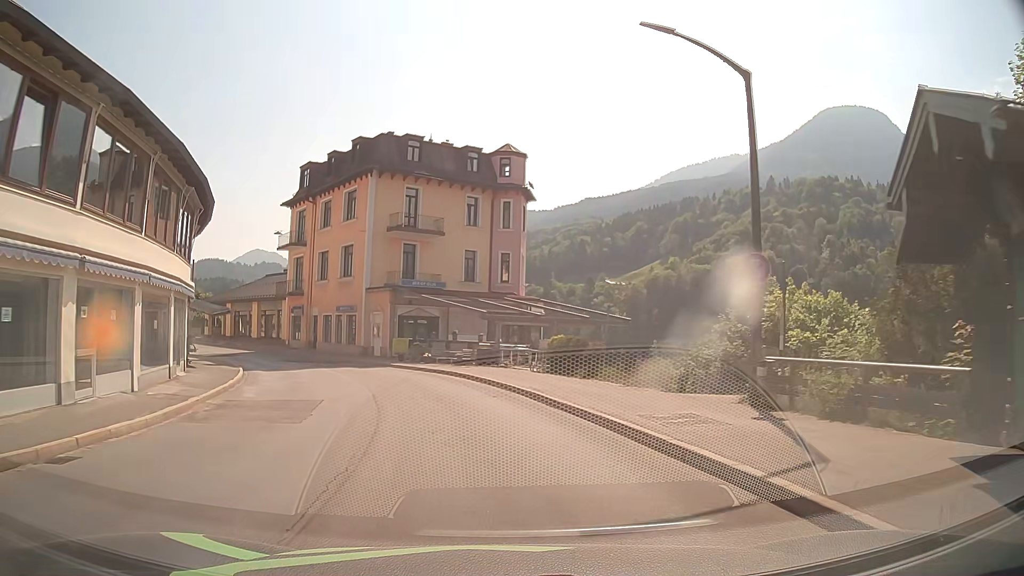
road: tertiary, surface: asphalt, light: Day
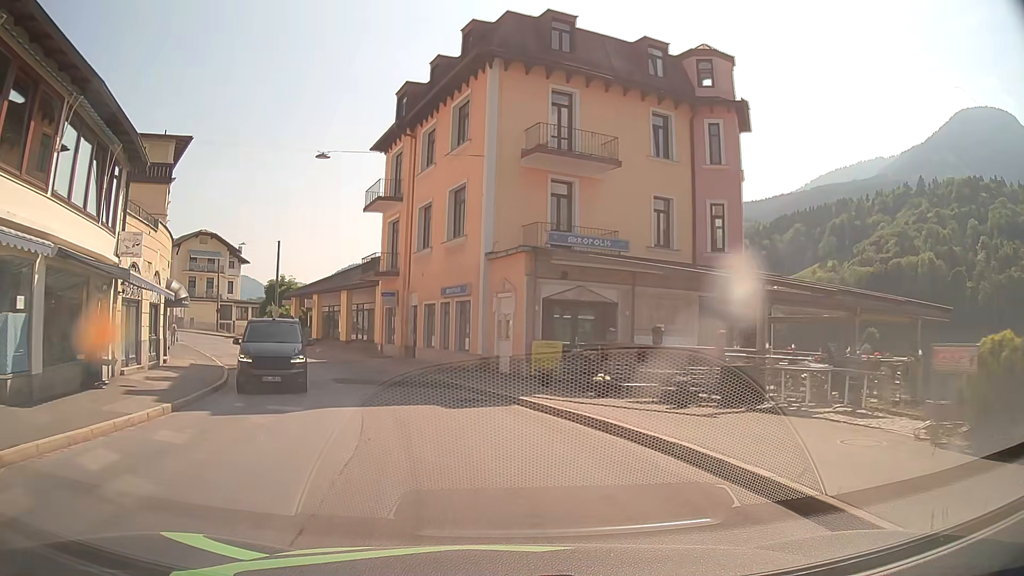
(-2.0, +17.7) m; -13°
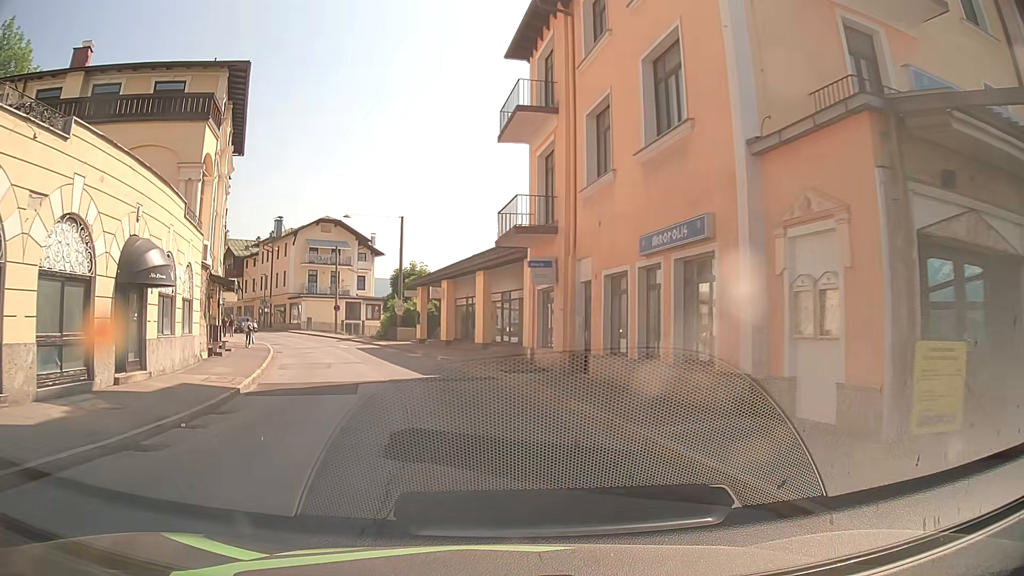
(-1.7, +13.2) m; -15°
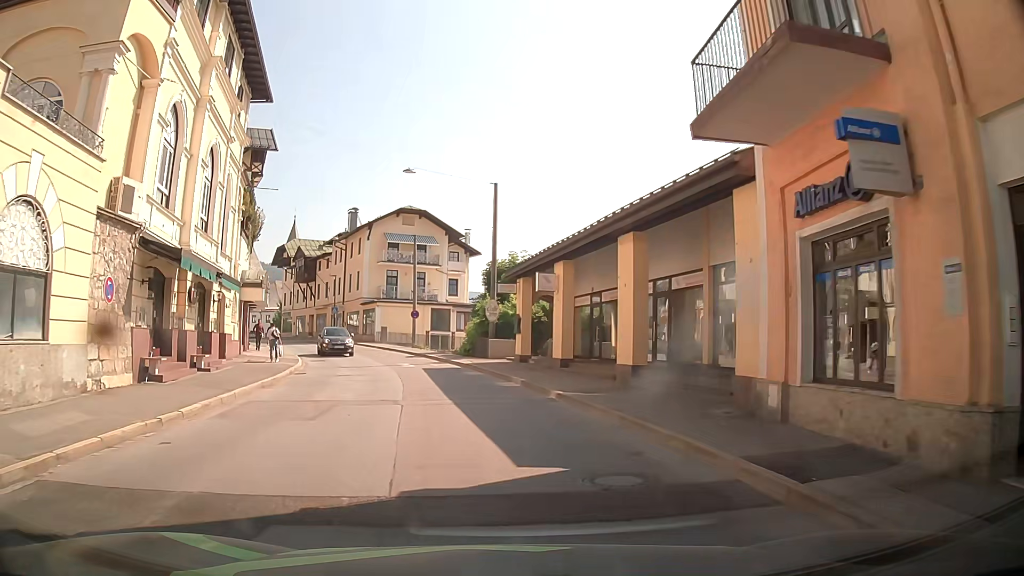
(-1.2, +13.3) m; -9°
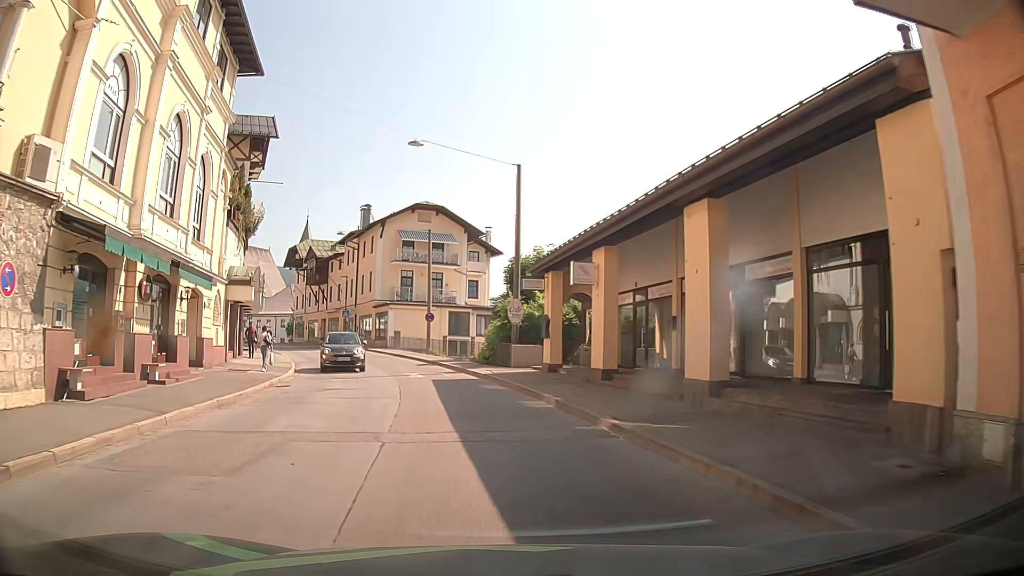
(0.0, +4.4) m; -2°
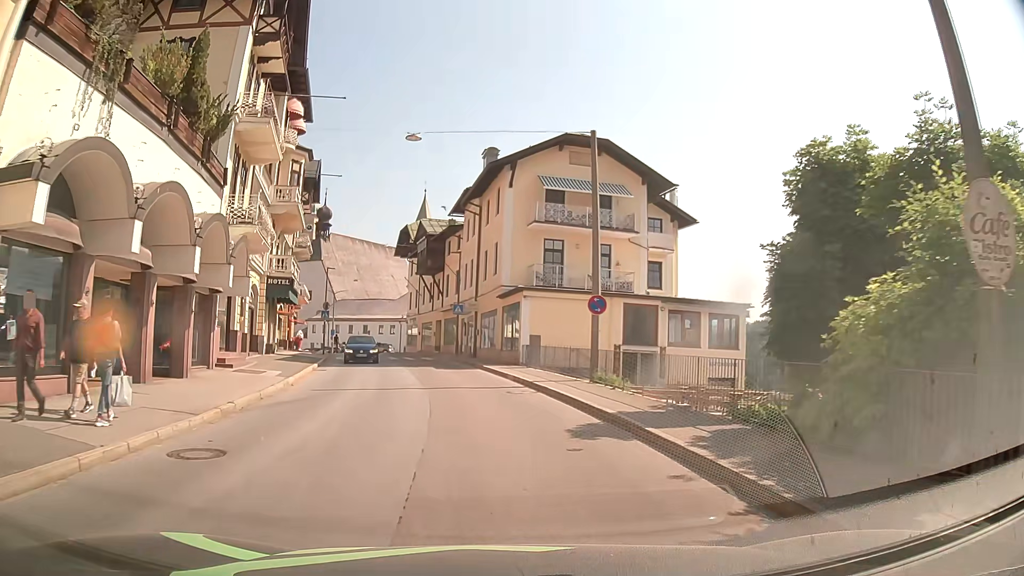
(-2.2, +21.6) m; -12°
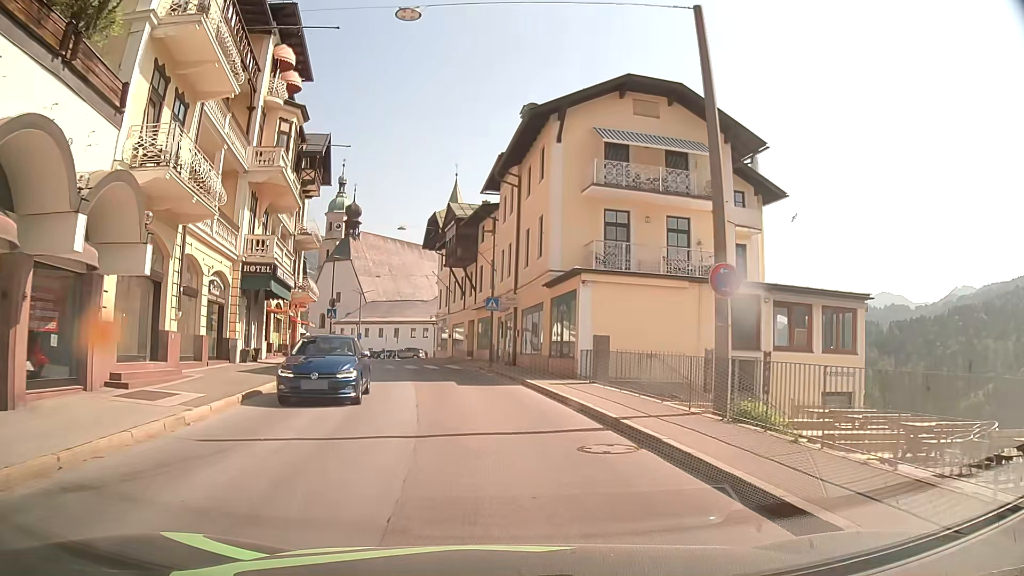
(-0.3, +8.8) m; -4°
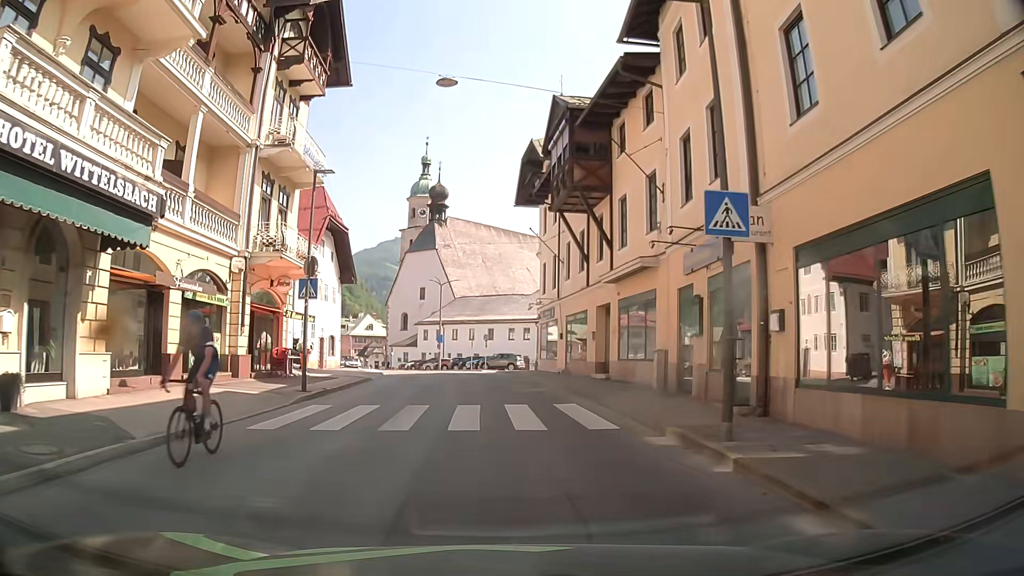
(-1.7, +21.9) m; -7°
